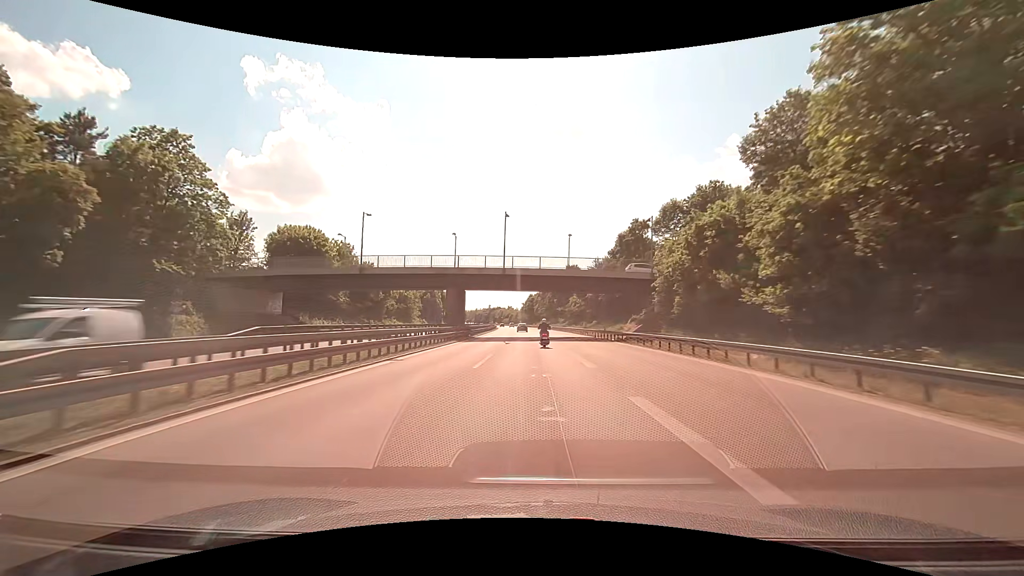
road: motorway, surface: asphalt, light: Day
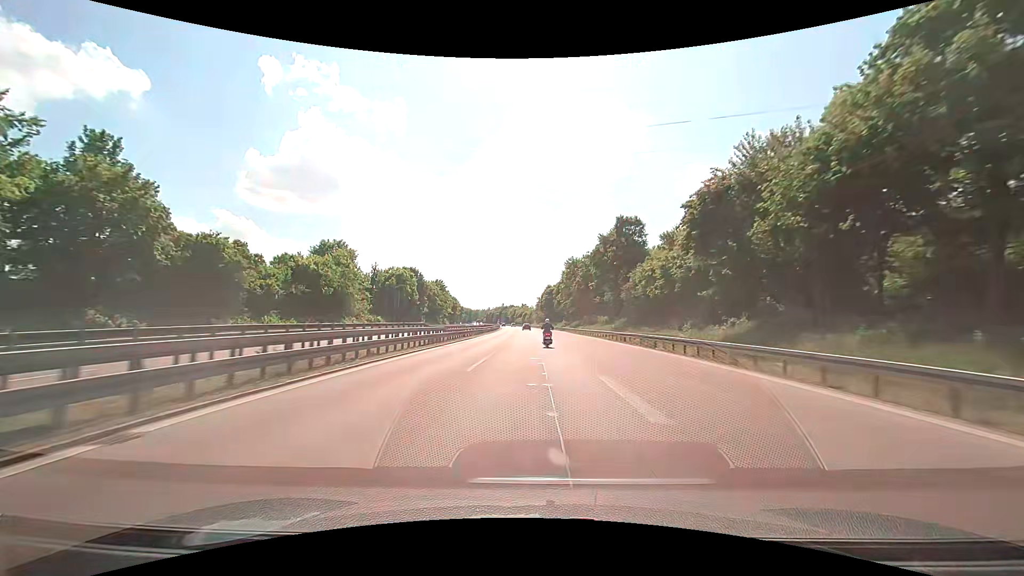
(-0.7, +56.3) m; -2°
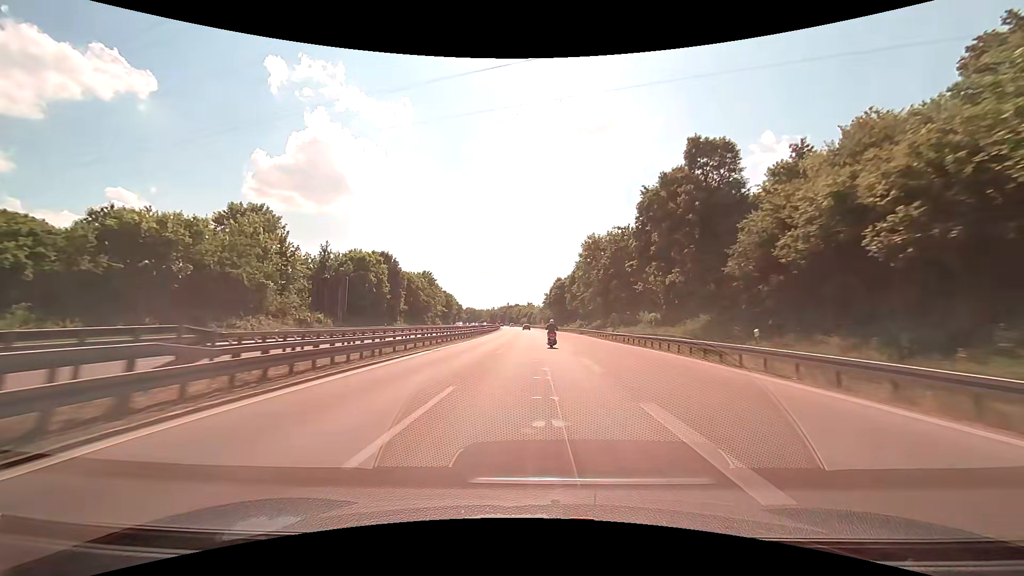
(-0.1, +28.4) m; -1°
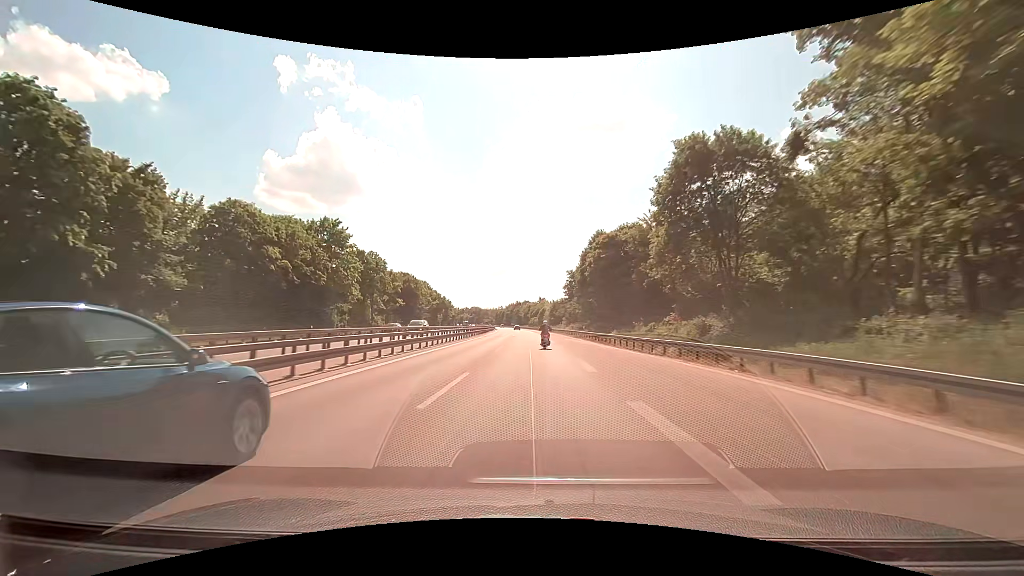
(-0.6, +71.6) m; -1°
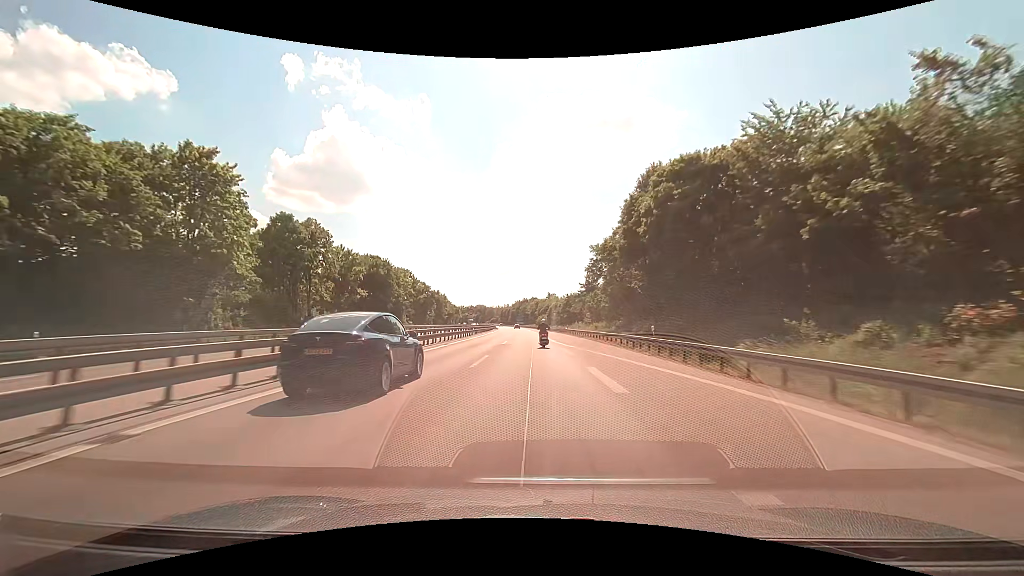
(-0.2, +28.7) m; -1°
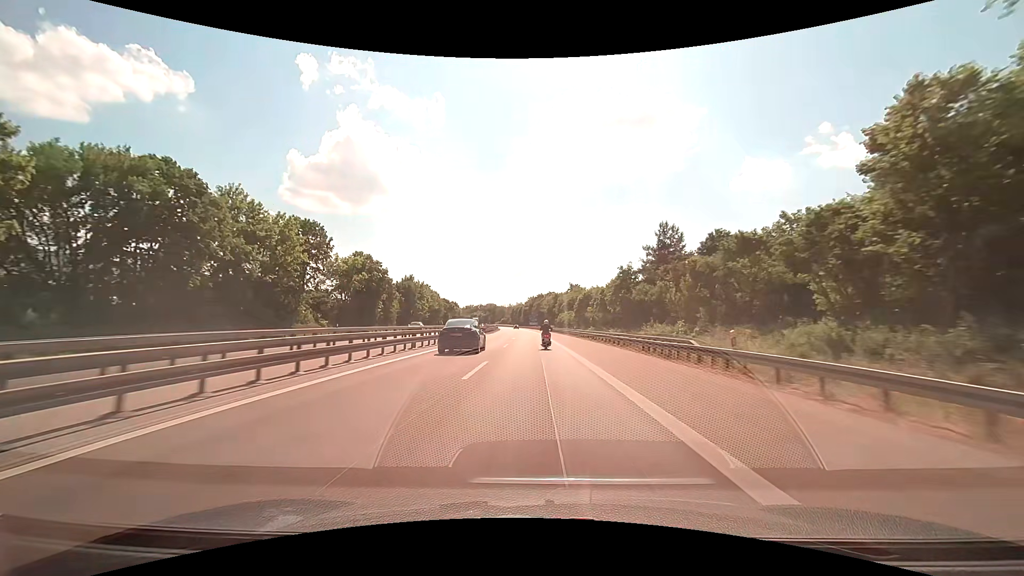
(-0.9, +57.4) m; -2°
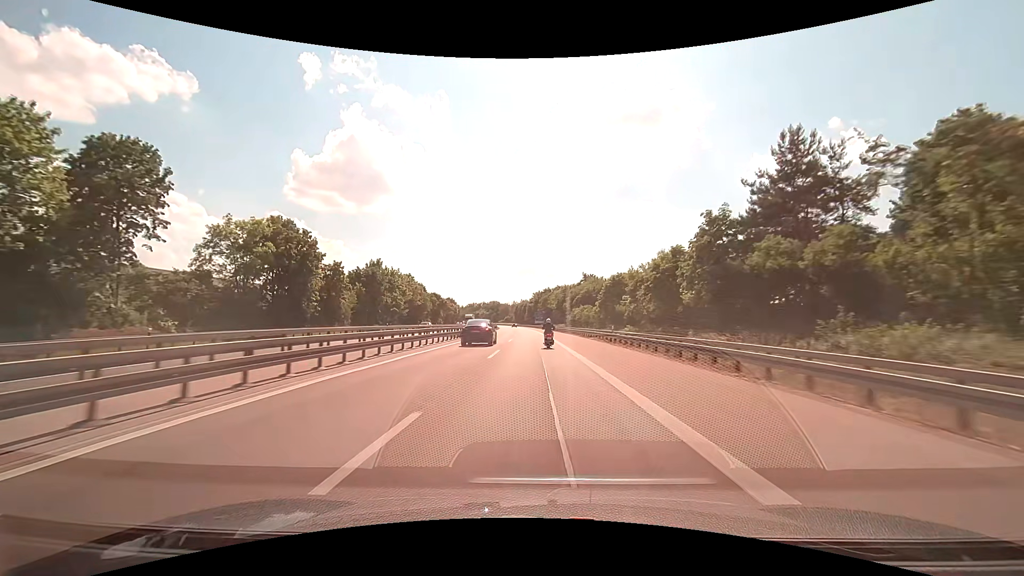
(-0.1, +28.6) m; -1°
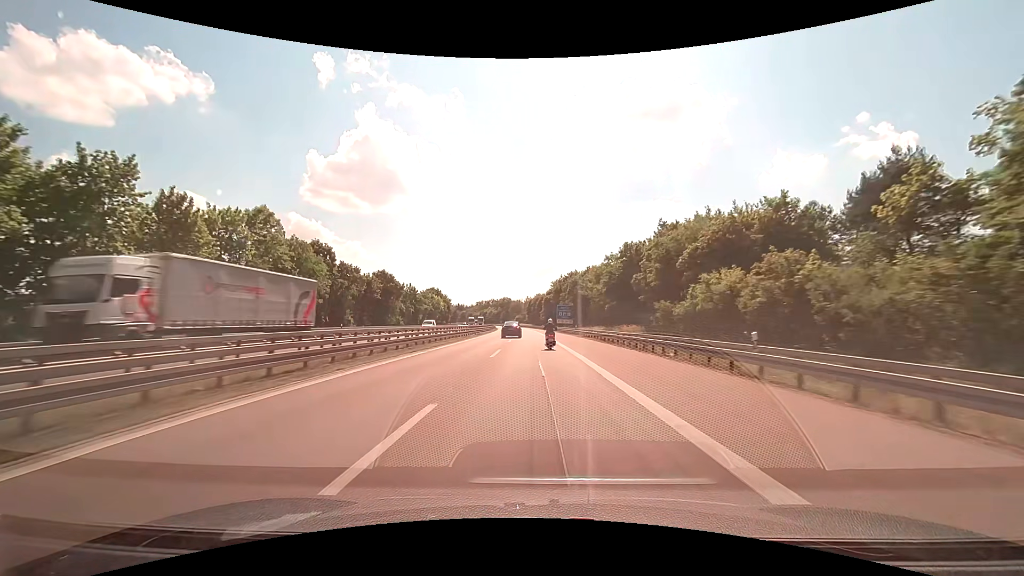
(-1.2, +71.2) m; -2°
(0, +10) (0, +20) (0, +30) (-1, +40) (-1, +50) (-1, +60) (-1, +70) (-2, +80) (-2, +90) (-3, +100) m
